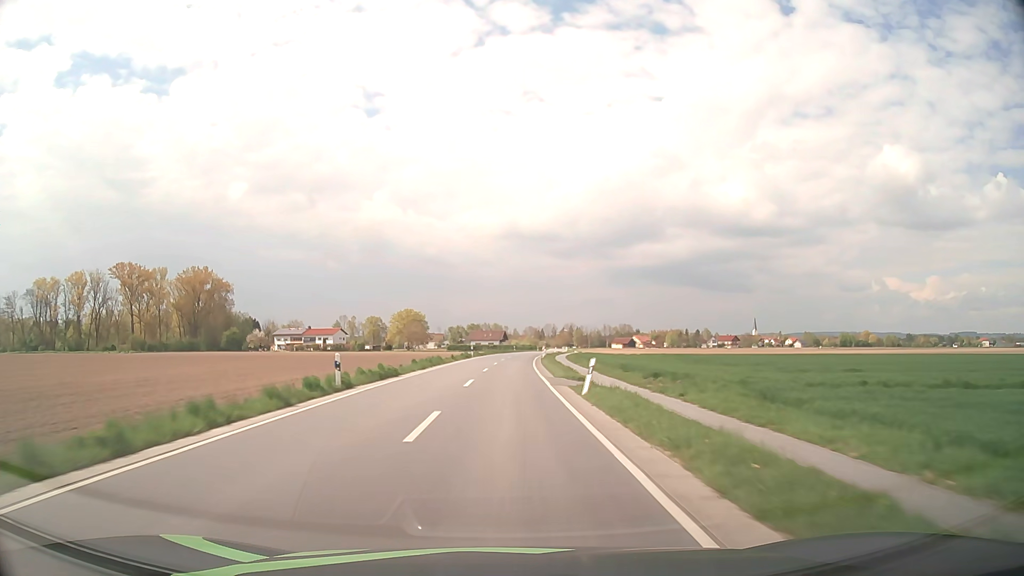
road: secondary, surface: asphalt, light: Day
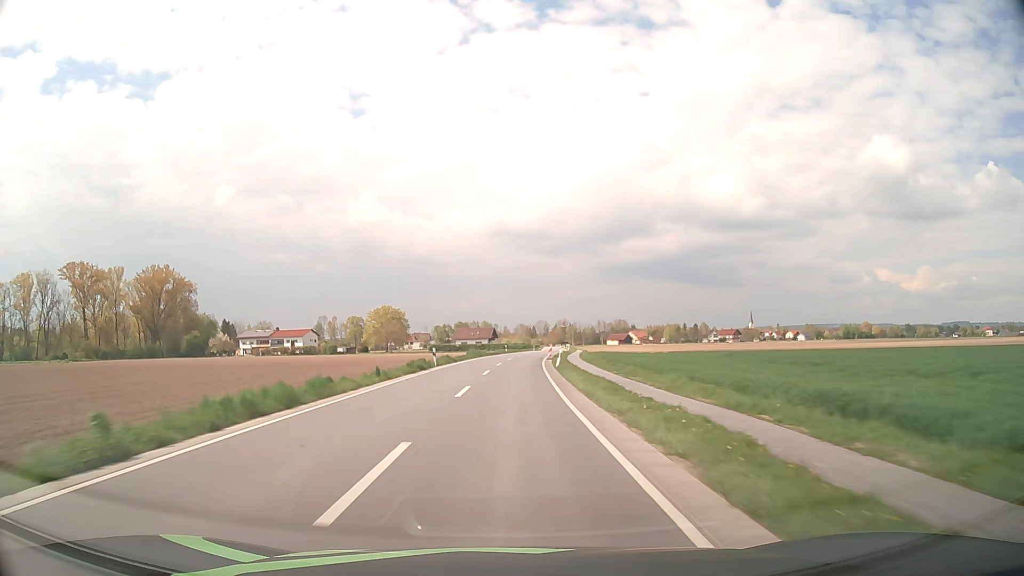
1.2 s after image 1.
(+0.2, +28.2) m; +1°
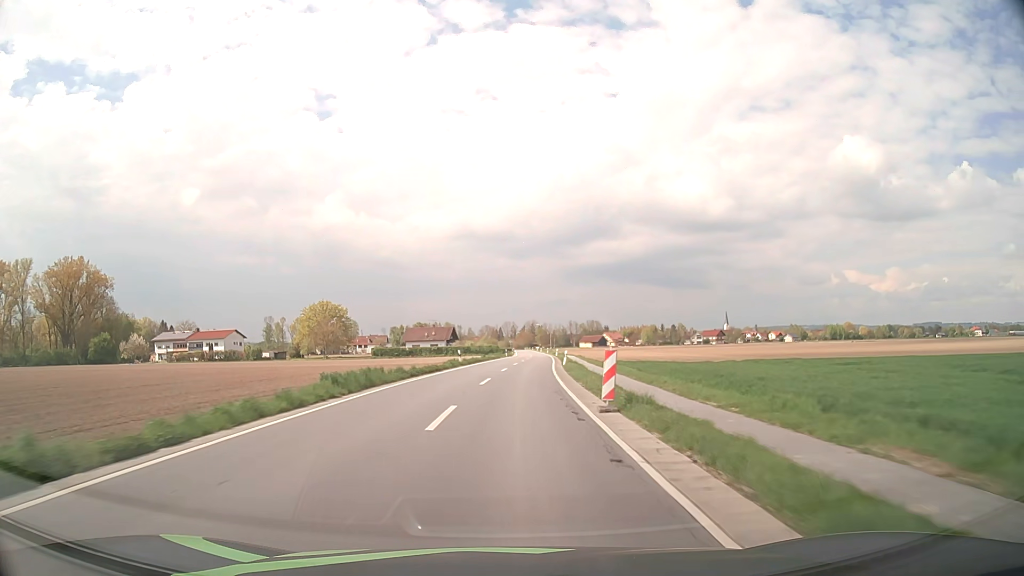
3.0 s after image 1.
(+0.7, +42.4) m; +3°
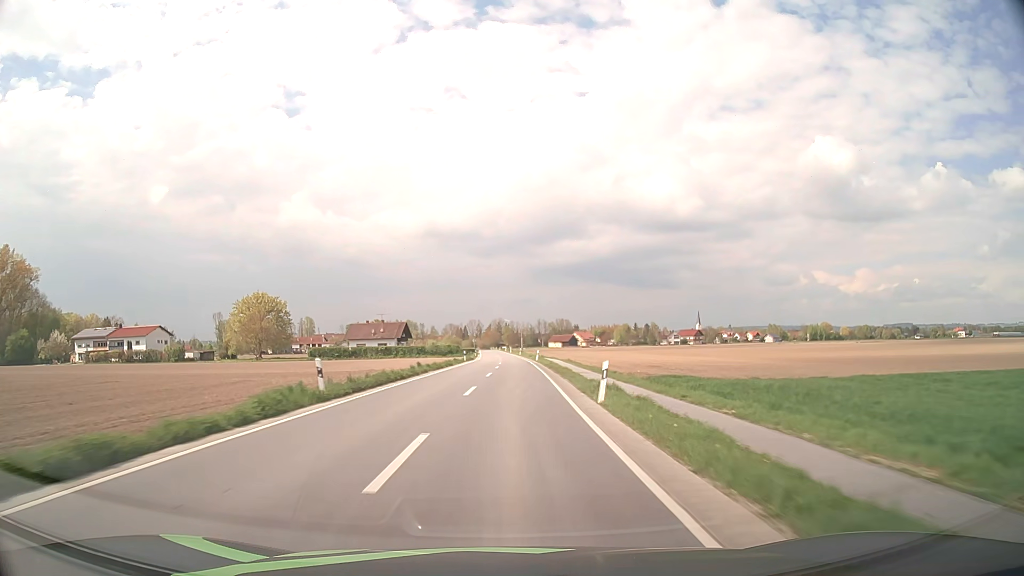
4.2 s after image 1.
(+0.7, +28.3) m; +3°
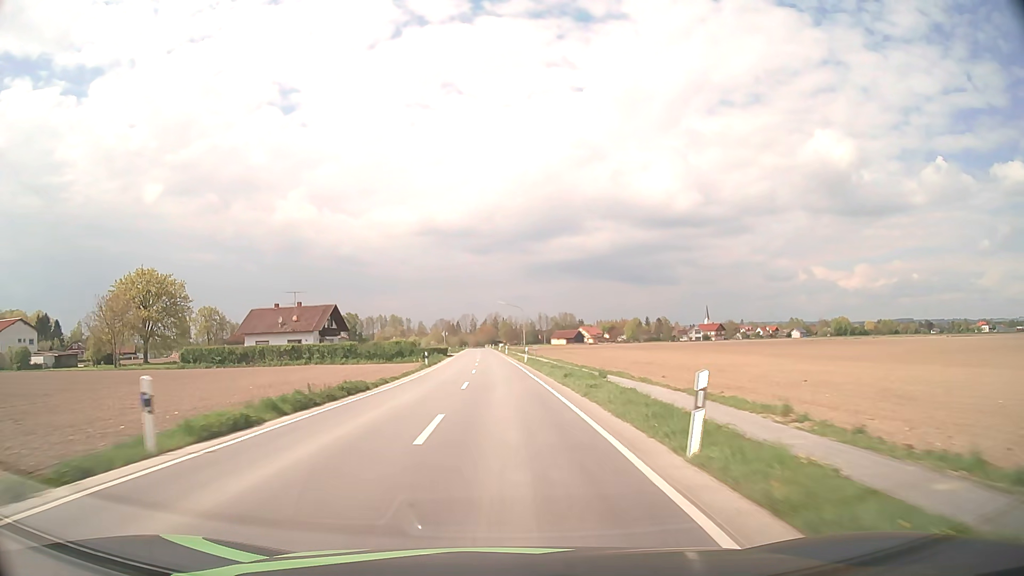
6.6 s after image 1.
(+1.0, +56.8) m; 0°
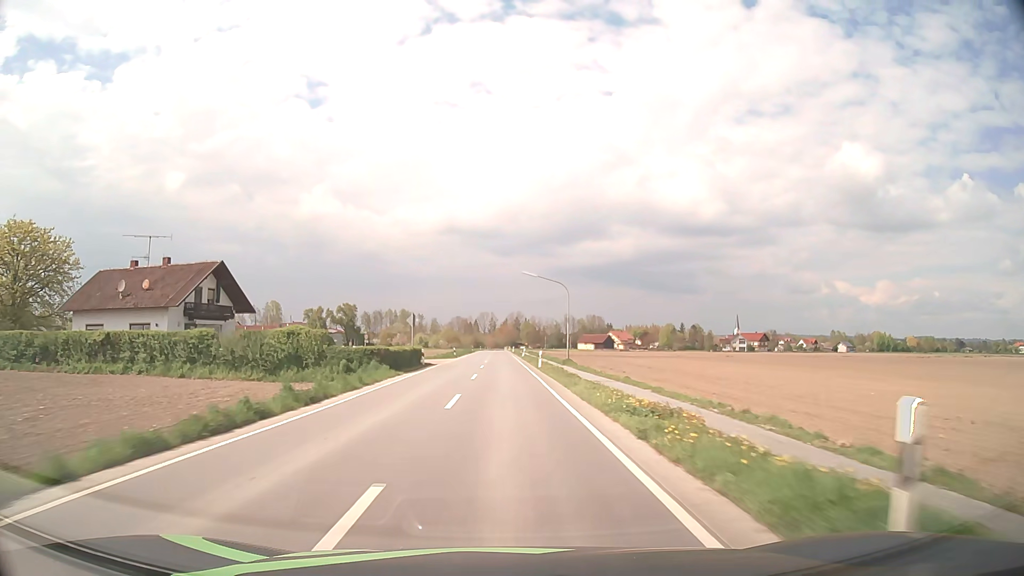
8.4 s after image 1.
(-0.7, +42.7) m; -2°
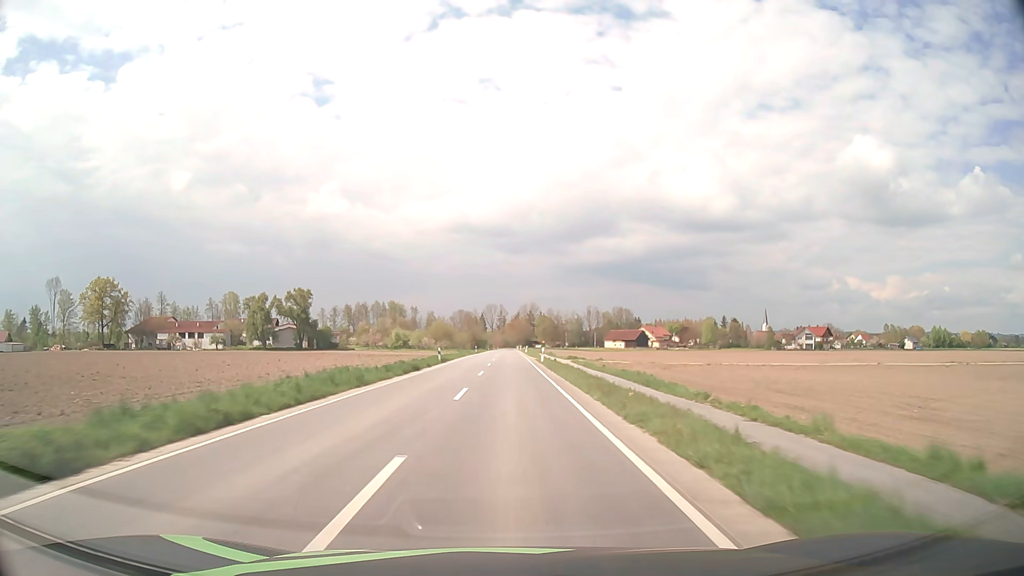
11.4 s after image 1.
(-0.3, +70.3) m; -1°
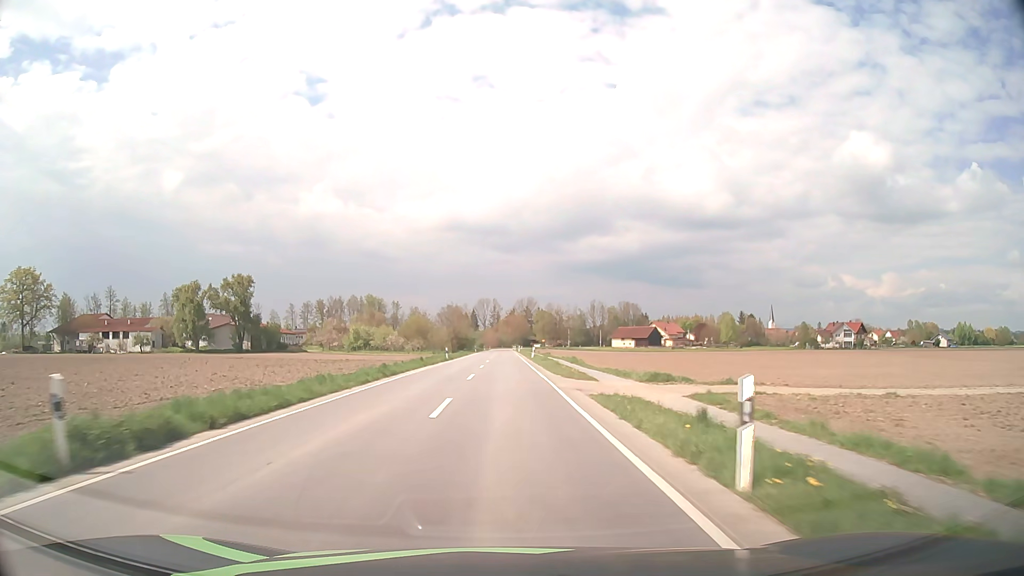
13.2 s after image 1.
(+0.3, +39.7) m; +1°
(0, +10) (0, +20) (0, +30) (0, +40) (0, +50) (0, +60) (0, +70) (0, +80) (0, +90) (0, +100) m
